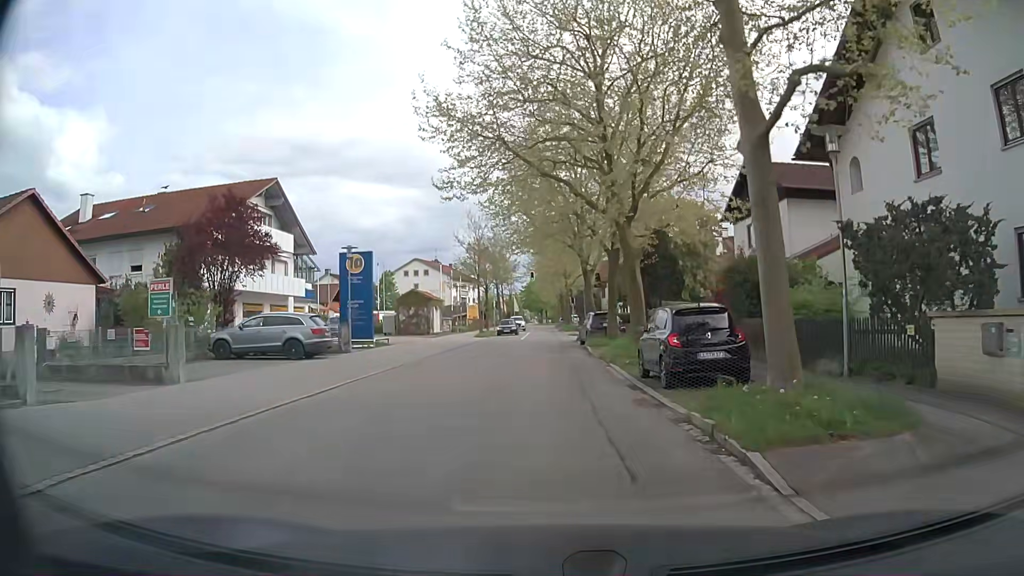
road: residential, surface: asphalt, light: Day
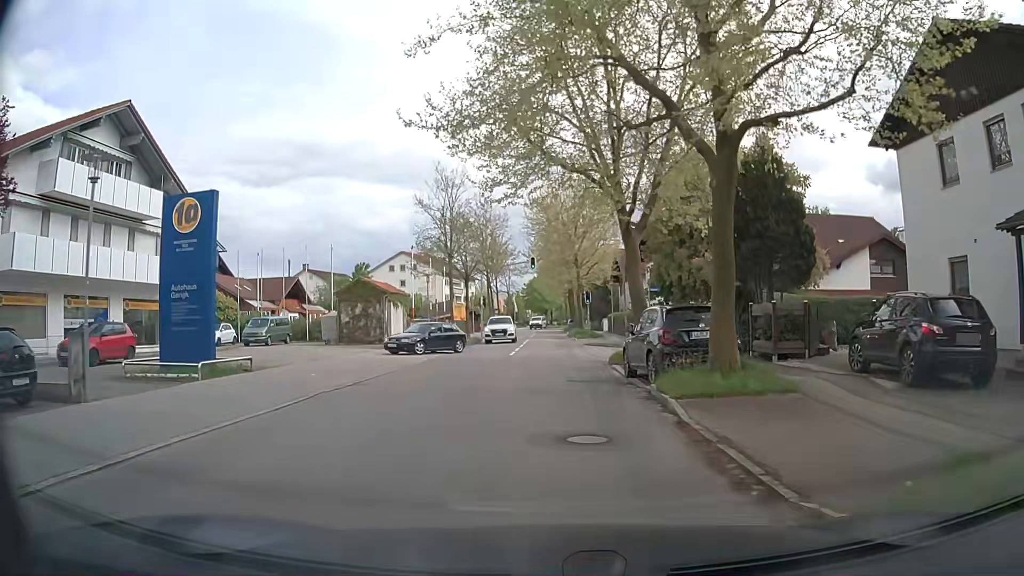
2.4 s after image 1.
(-0.1, +18.3) m; 0°
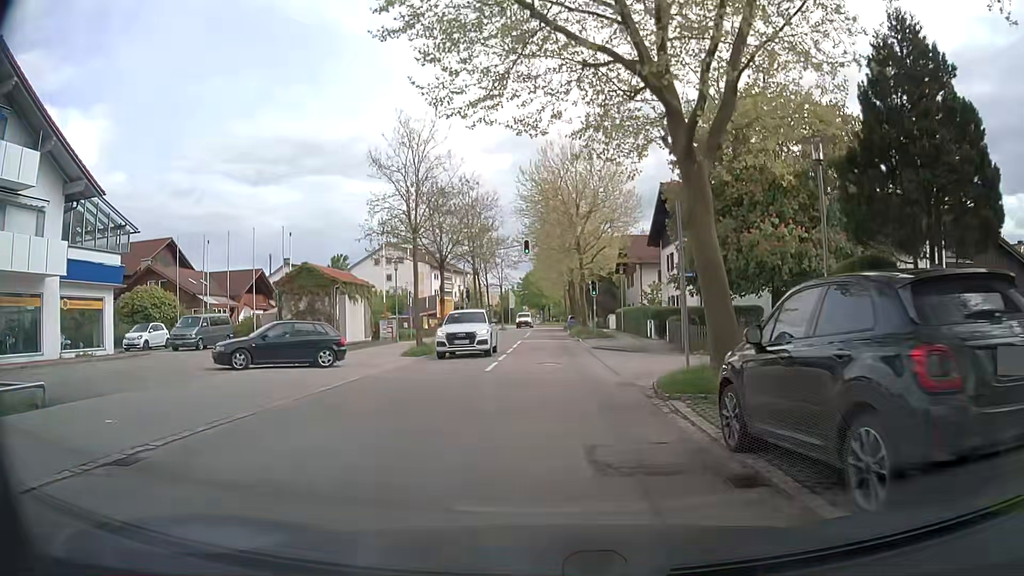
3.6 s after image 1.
(0.0, +9.2) m; -1°
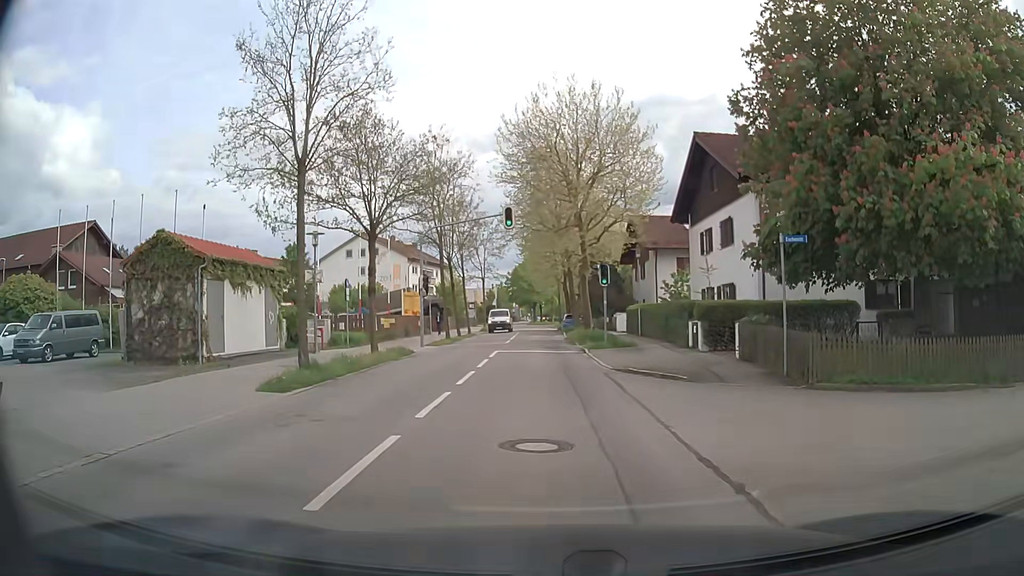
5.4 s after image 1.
(+0.1, +12.3) m; +1°
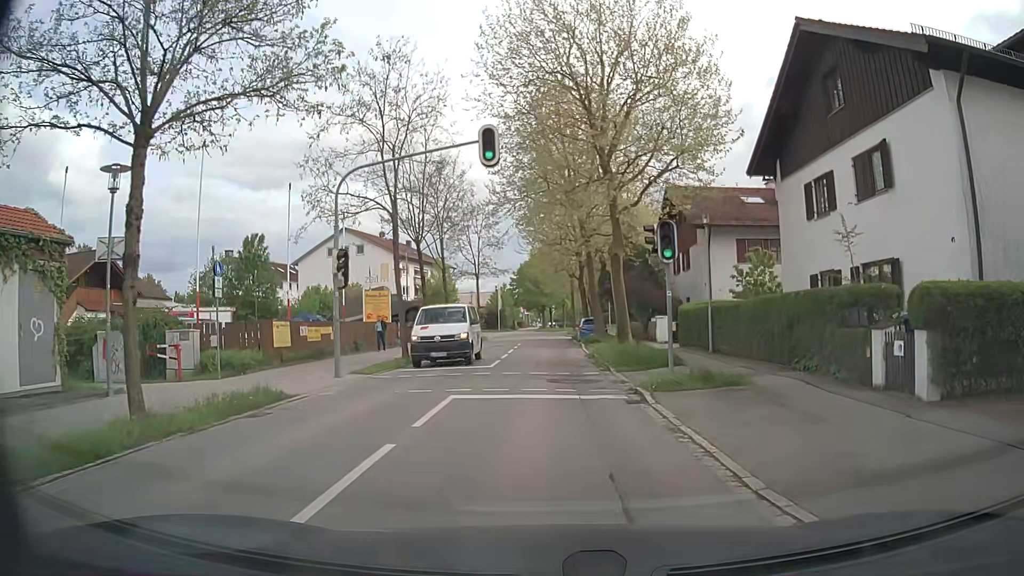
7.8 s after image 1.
(0.0, +13.7) m; -1°
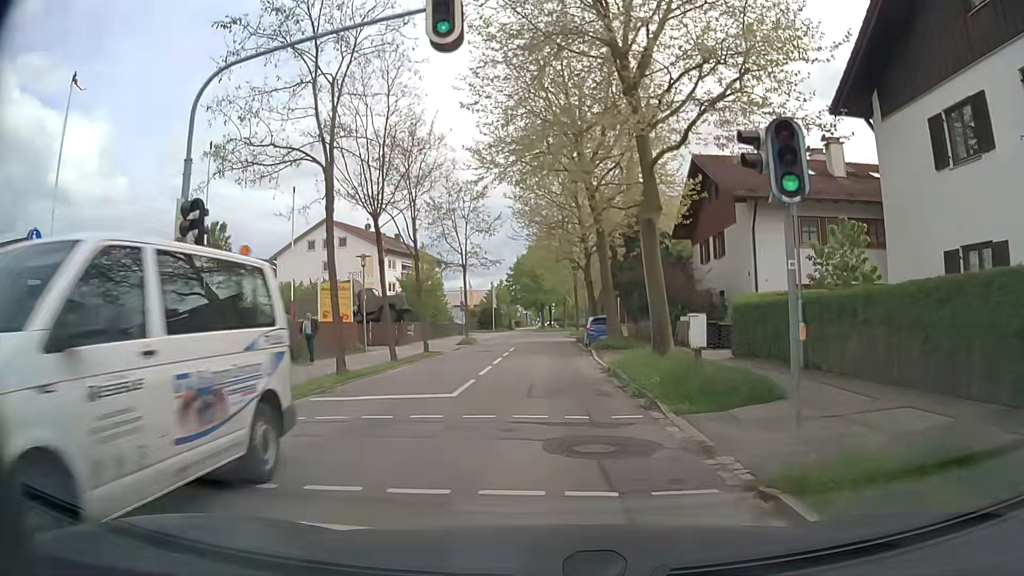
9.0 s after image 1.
(0.0, +8.0) m; 0°
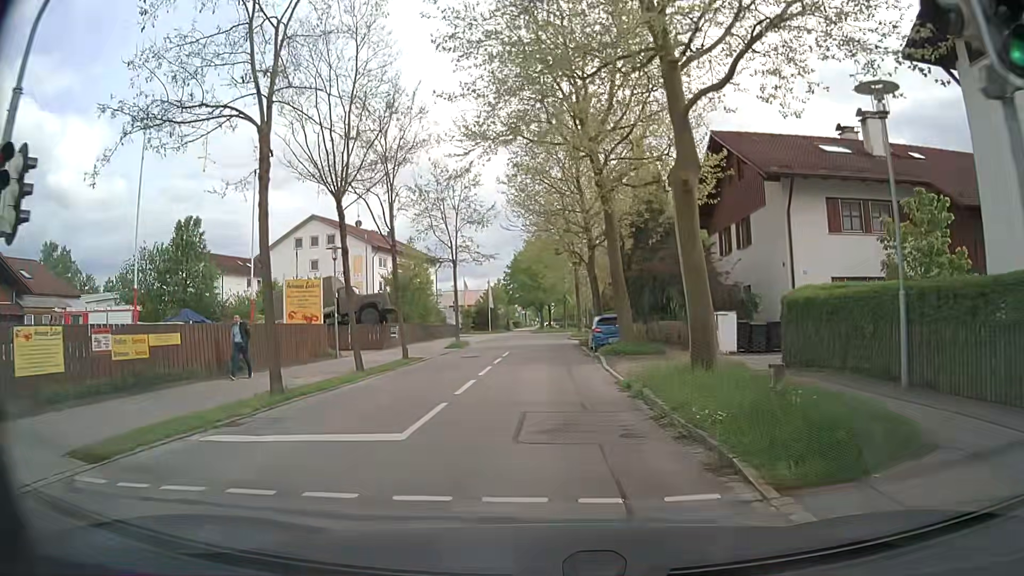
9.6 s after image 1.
(0.0, +4.3) m; +1°
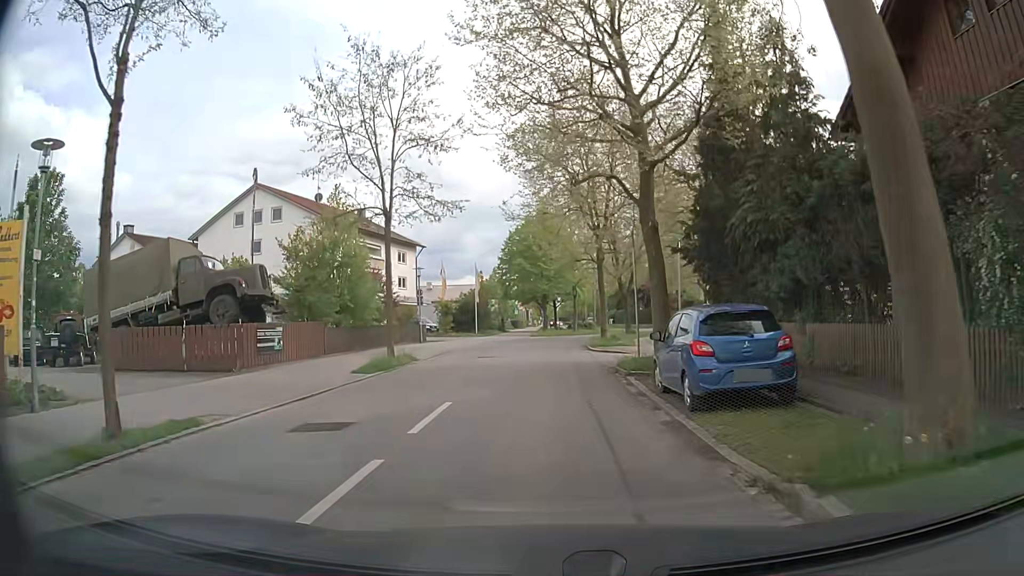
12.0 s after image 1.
(-0.2, +18.2) m; -1°
(0, +10) (0, +20) (0, +30) (+1, +40) (+3, +50) (+8, +58) (+13, +67) (+13, +77) (+10, +86) (+6, +95) m
